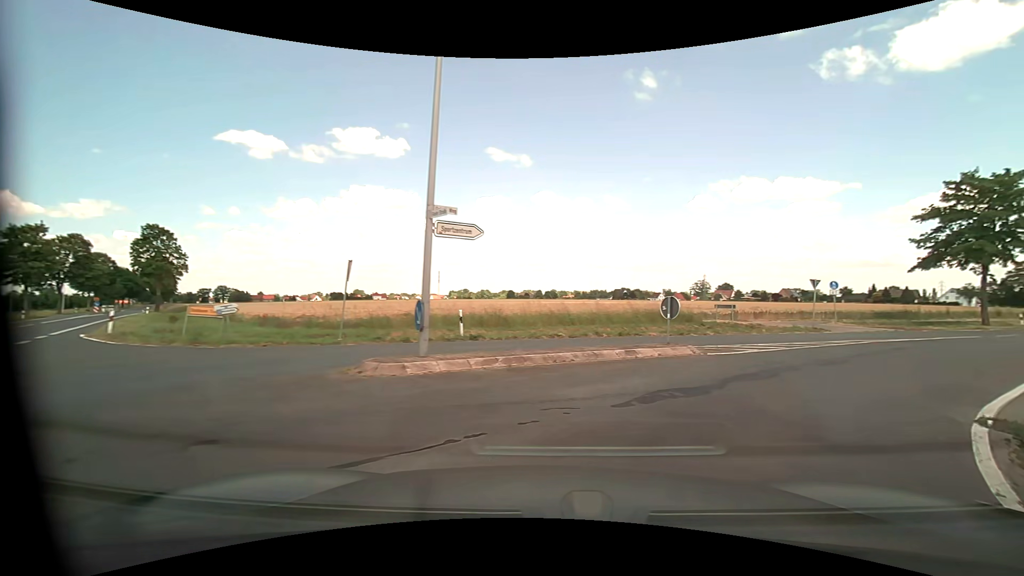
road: tertiary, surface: asphalt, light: Day
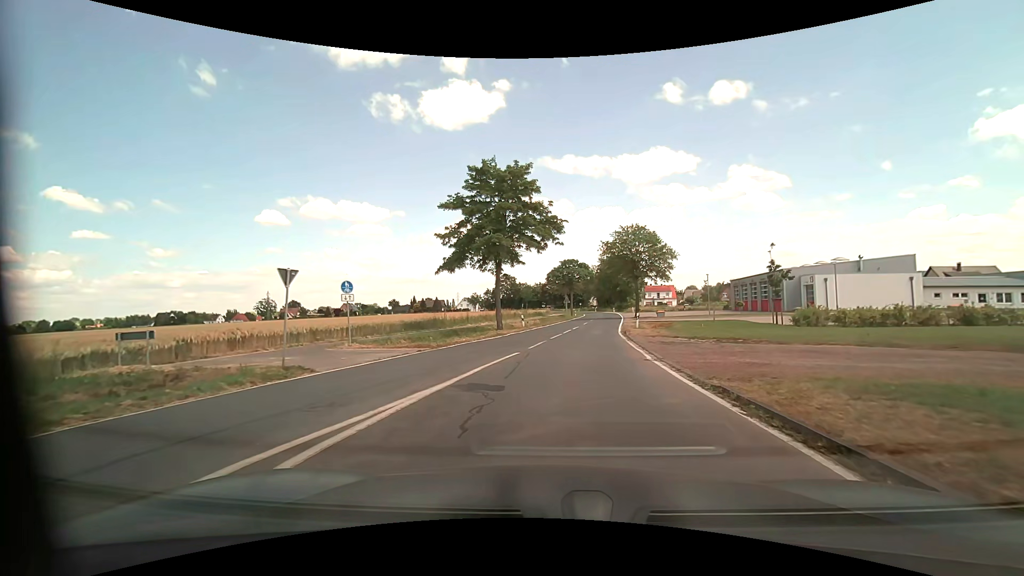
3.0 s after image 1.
(+8.7, +14.6) m; +48°
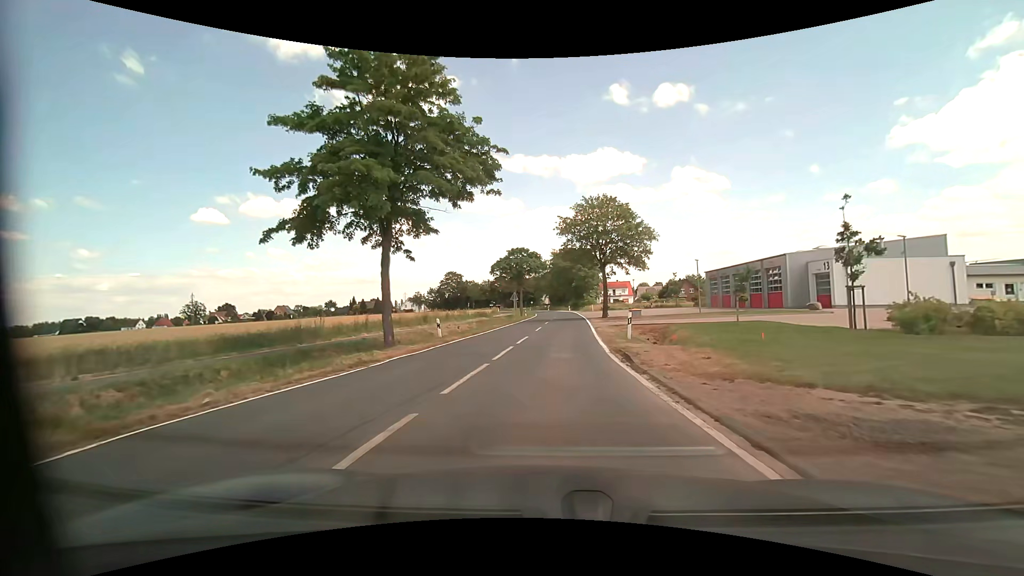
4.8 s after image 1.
(+0.8, +15.3) m; +5°
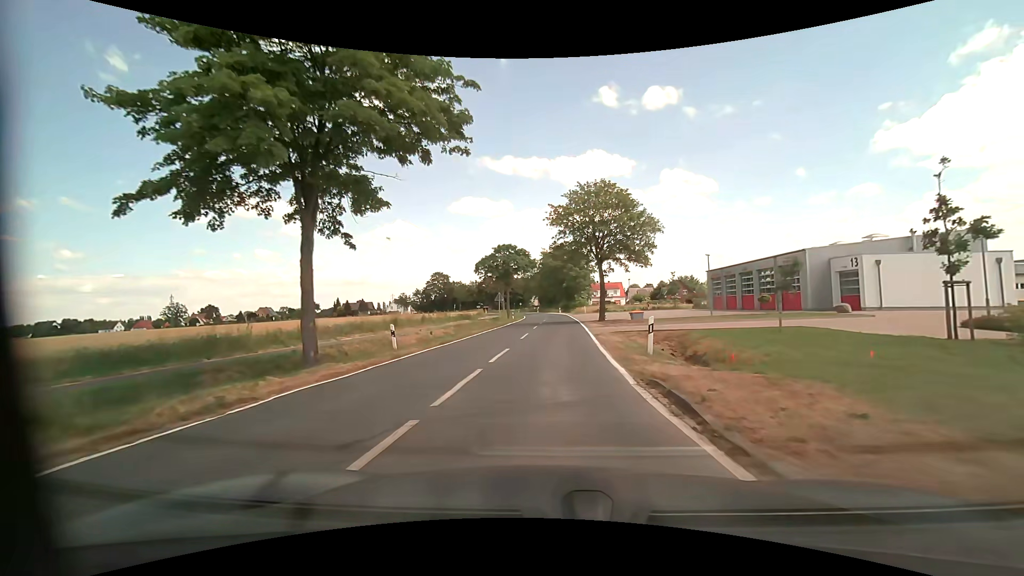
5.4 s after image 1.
(+0.1, +5.8) m; +1°
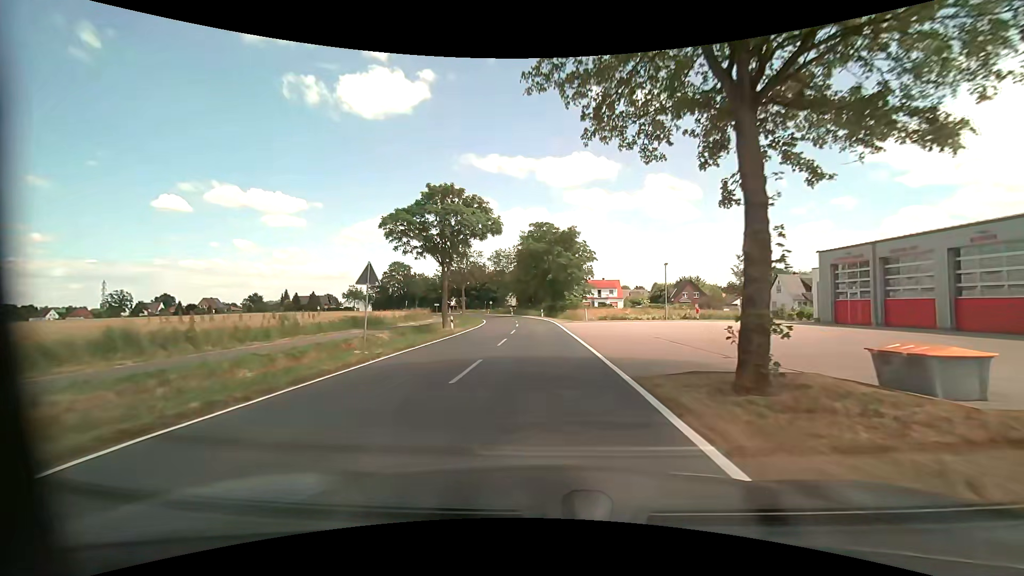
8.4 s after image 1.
(+0.8, +31.0) m; +2°
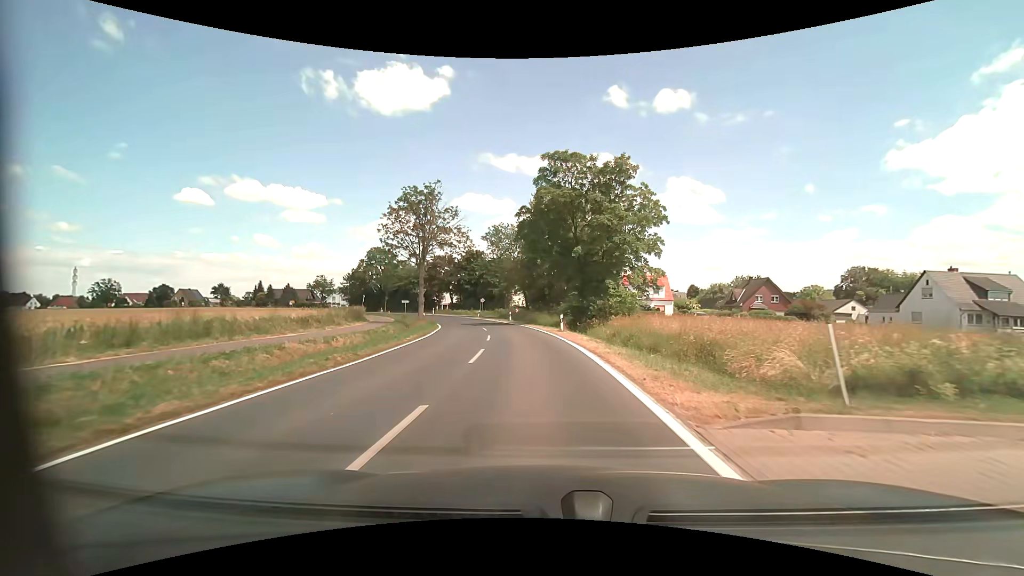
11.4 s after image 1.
(-0.1, +33.6) m; -2°
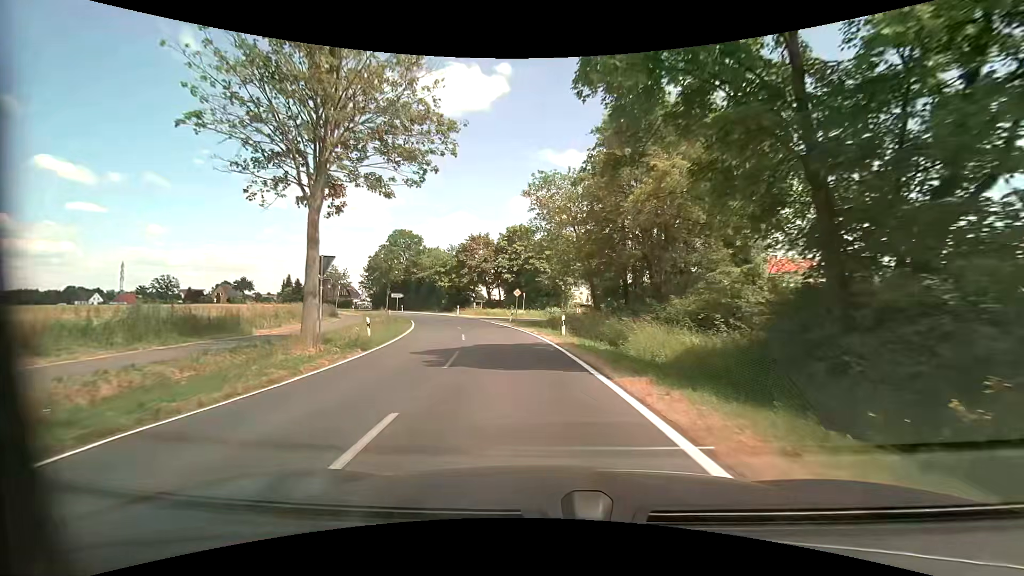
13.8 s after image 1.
(-1.4, +28.2) m; -7°
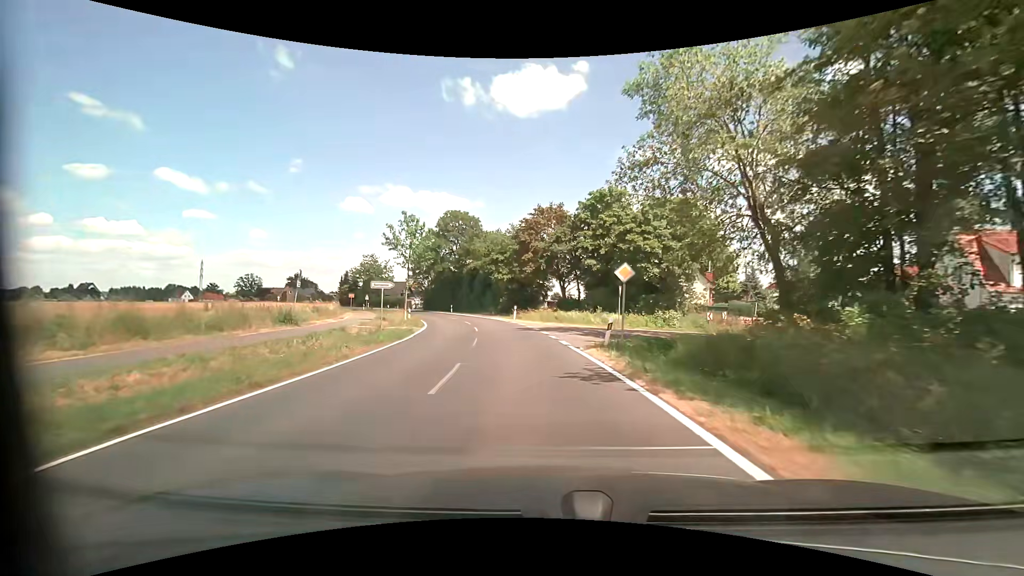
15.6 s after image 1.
(-1.8, +21.9) m; -9°
(0, +10) (-1, +20) (-2, +30) (-4, +40) (-7, +49) (-11, +59) (-15, +68) (-19, +77) (-24, +86) (-29, +94) m
